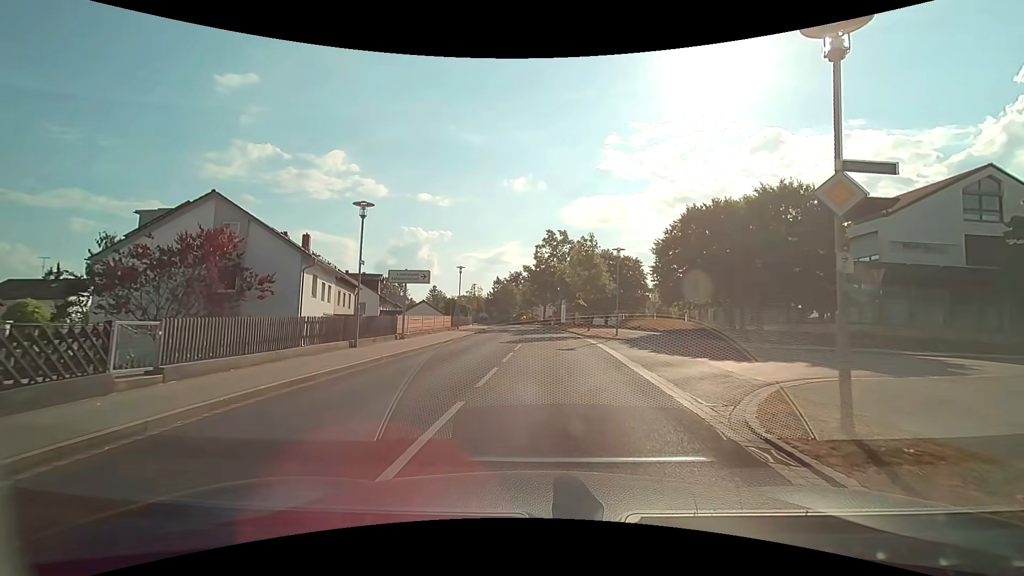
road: tertiary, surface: asphalt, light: Day
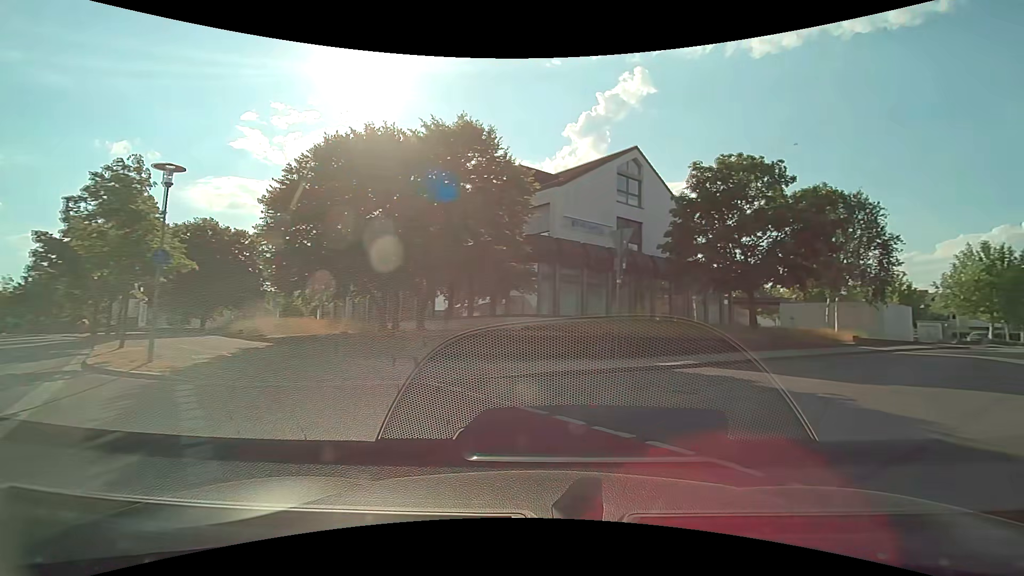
(+3.0, +13.6) m; +40°
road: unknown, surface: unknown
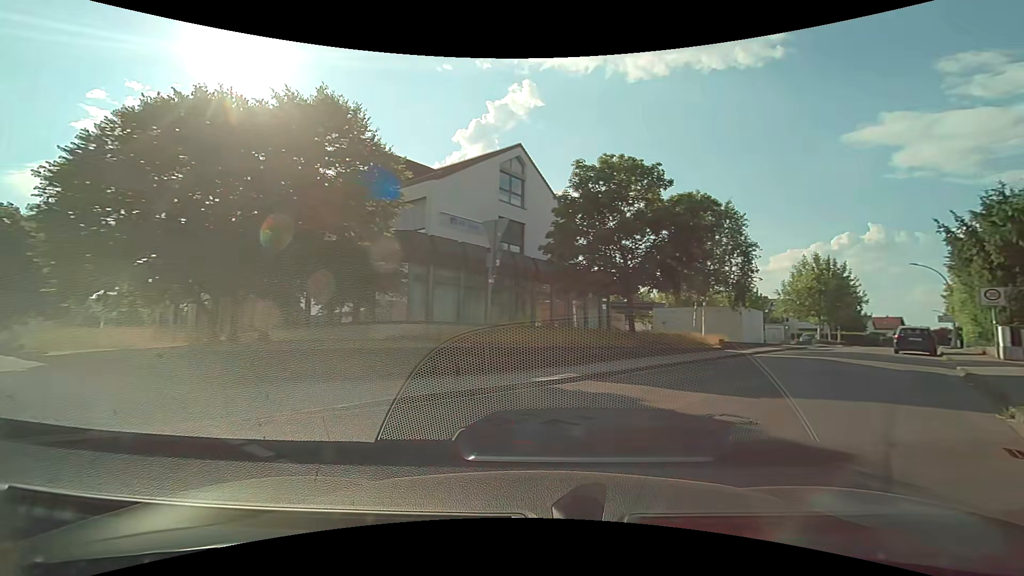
(+0.2, +2.5) m; +13°
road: residential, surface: asphalt
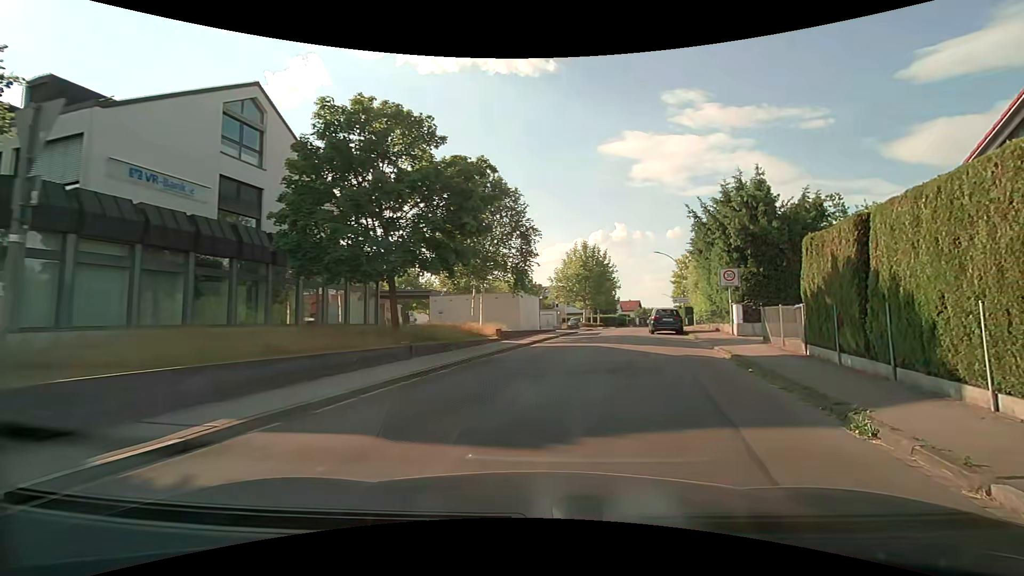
(+1.1, +5.0) m; +23°
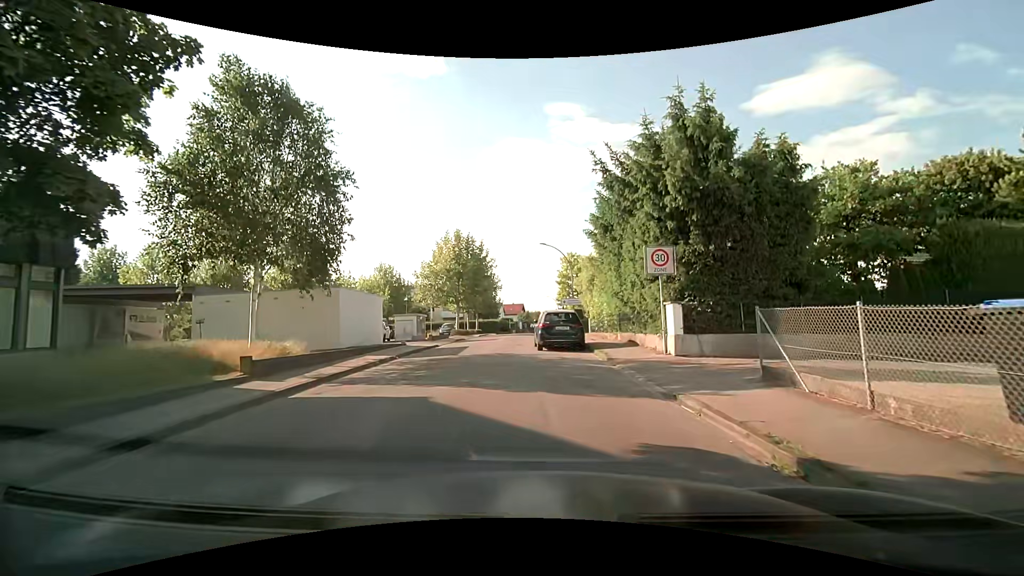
(+2.0, +10.7) m; +15°
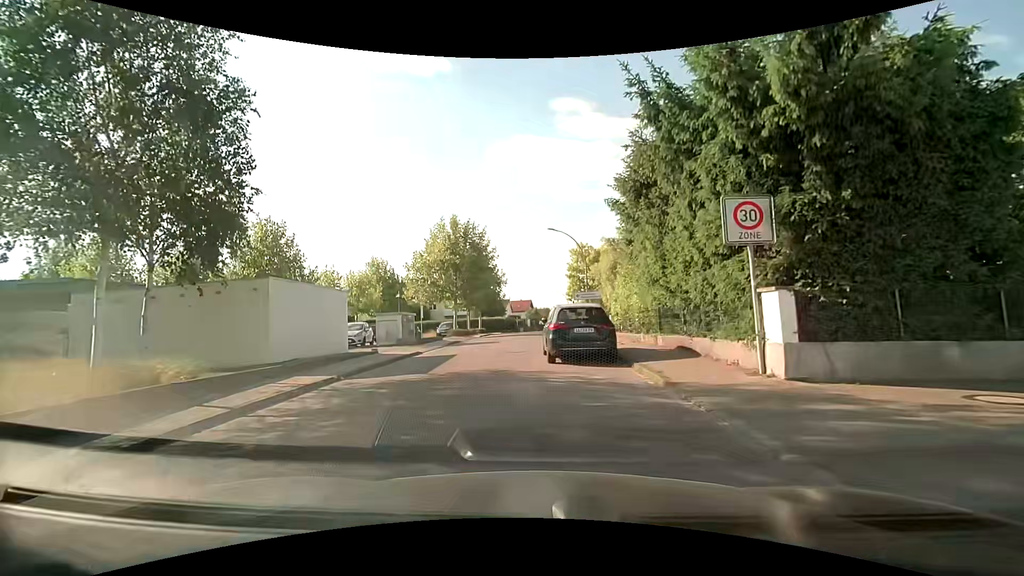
(-0.1, +5.9) m; -2°
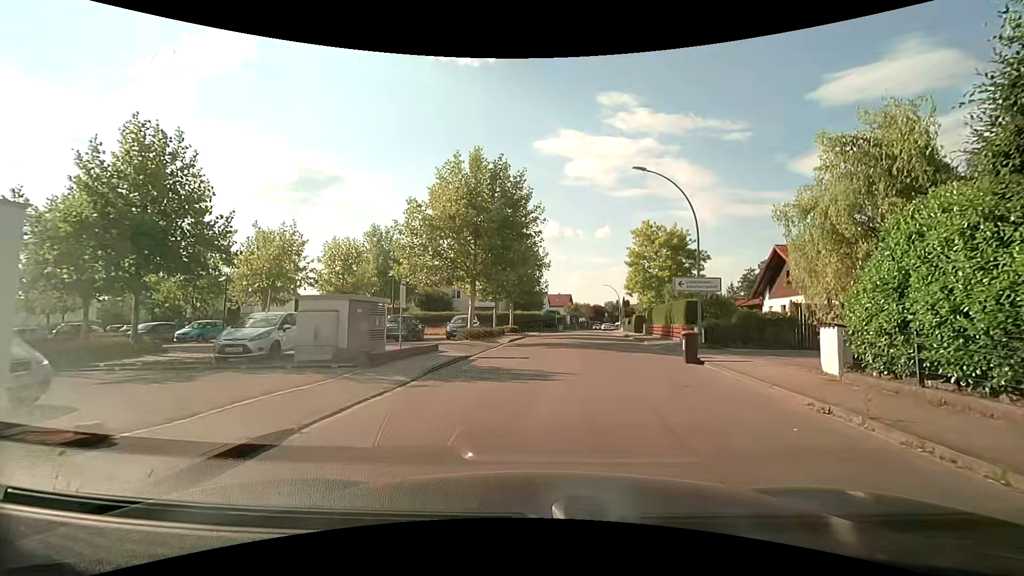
(-1.4, +15.1) m; -5°
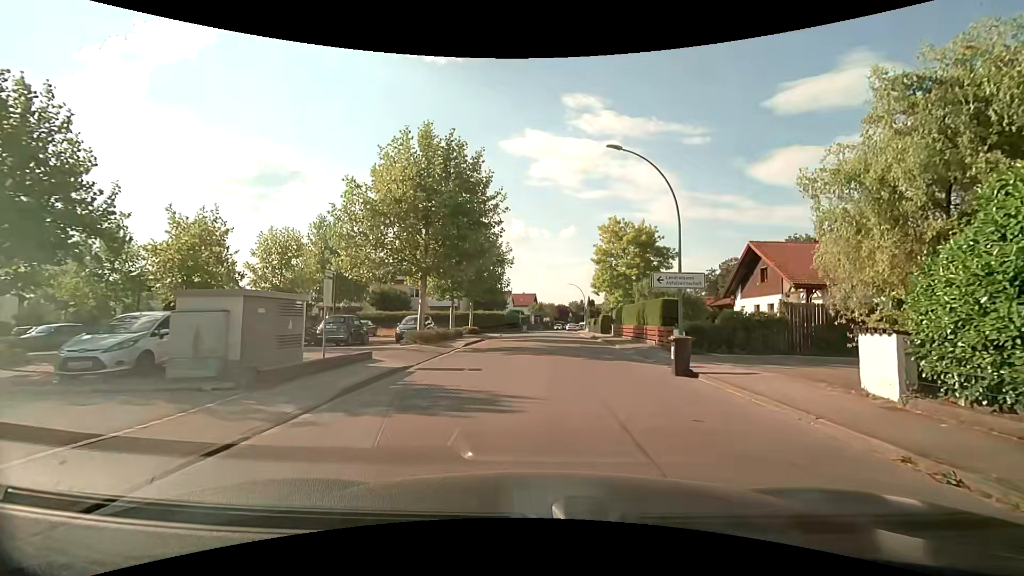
(+0.2, +3.2) m; +5°
(+1, +10) (+1, +20) (+2, +30) (+2, +40) (+3, +50) (+3, +60) (+4, +70) (+5, +80) (+5, +90) (+5, +100) m
